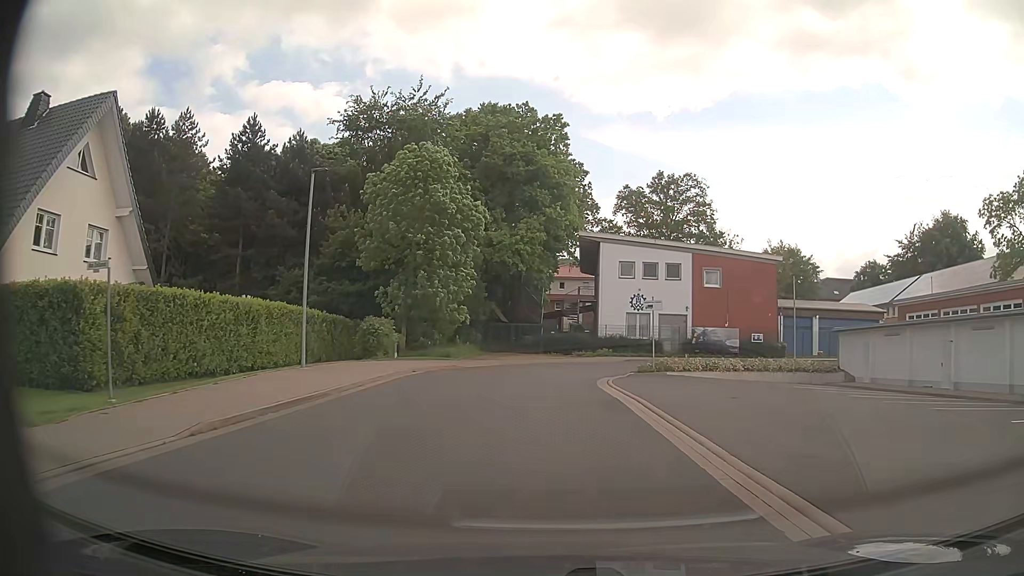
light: Day
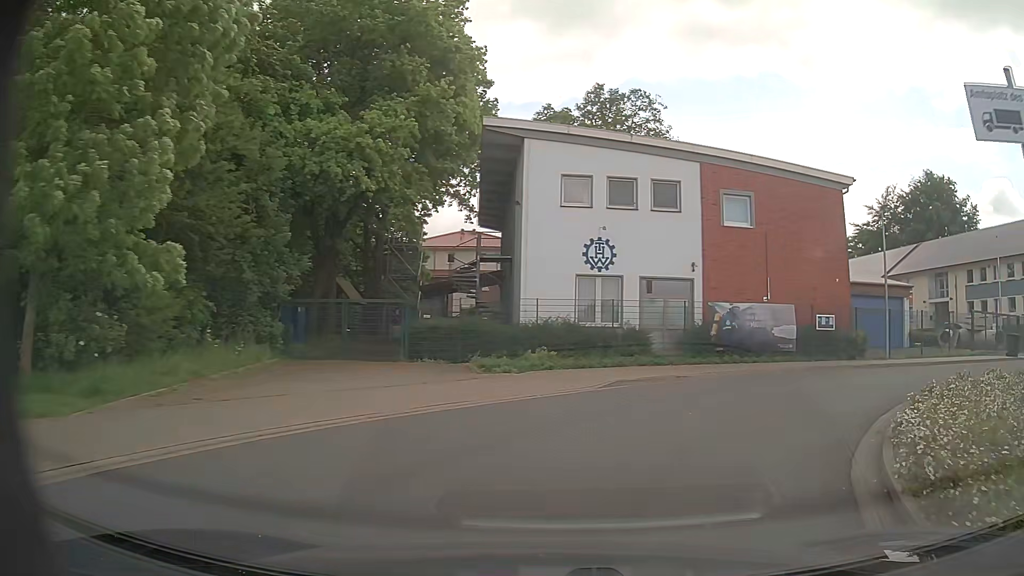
(+0.3, +24.1) m; +9°
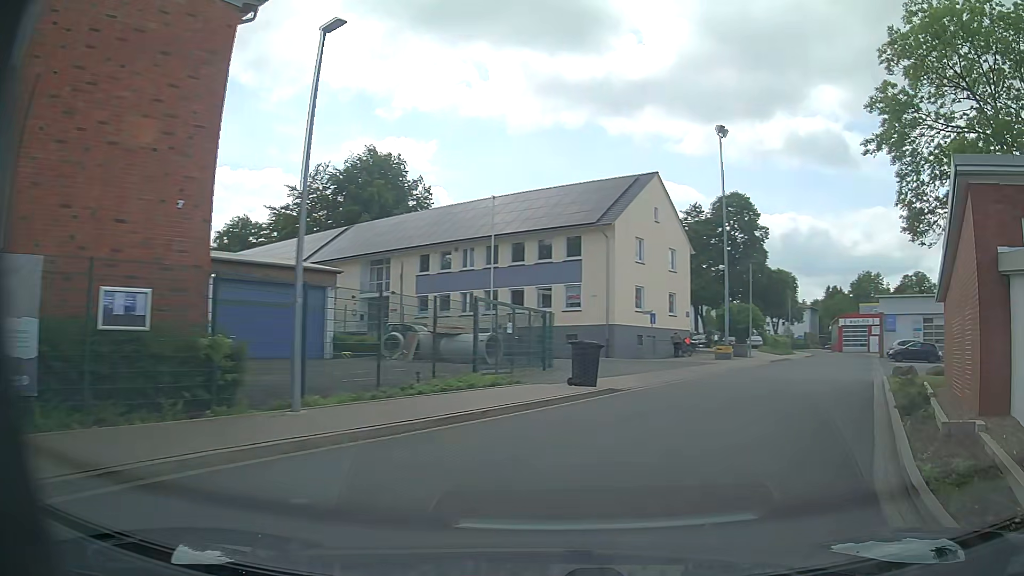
(+6.7, +15.6) m; +49°
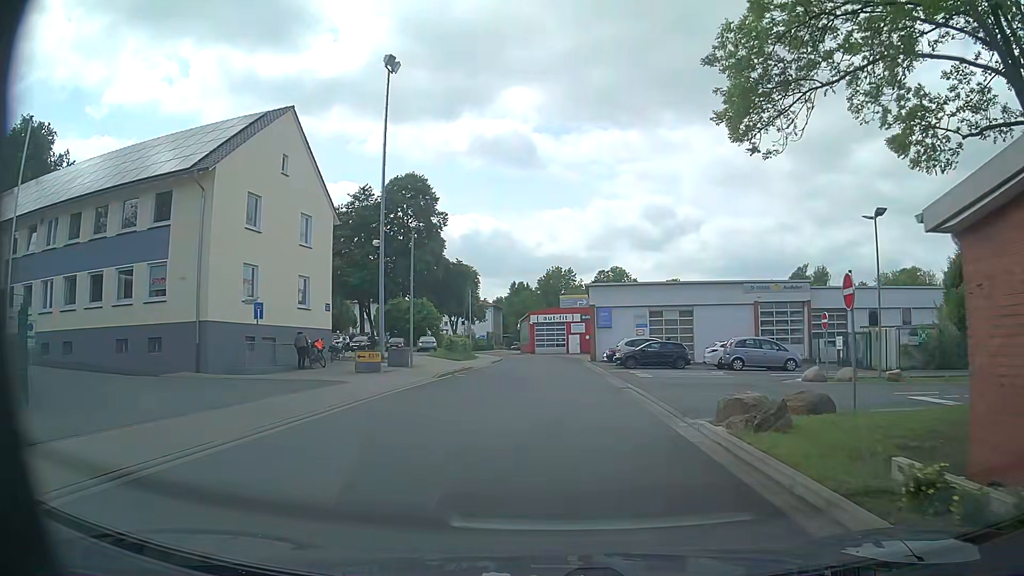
(+4.0, +12.8) m; +28°
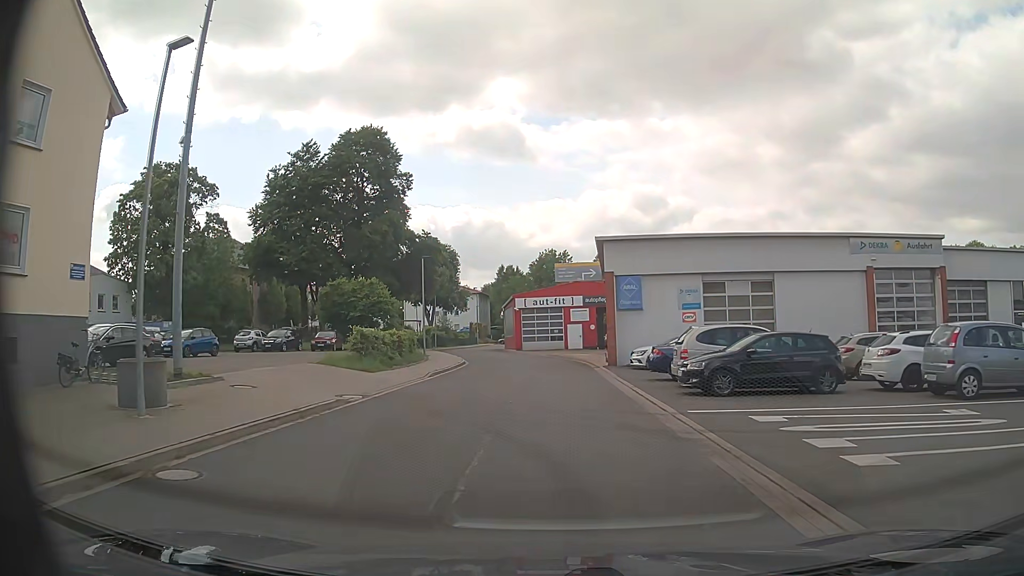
(+0.2, +19.7) m; -1°
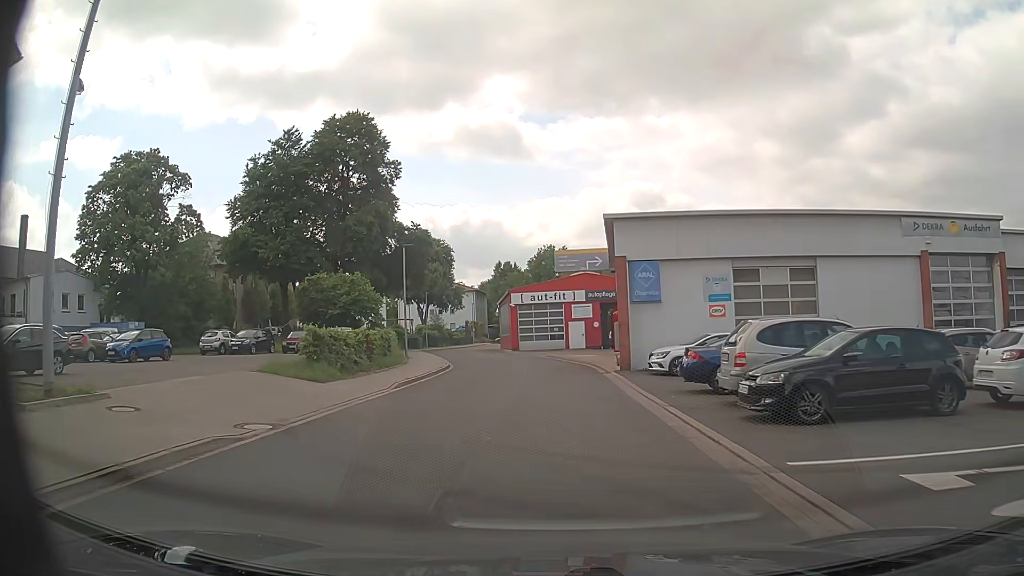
(+0.1, +5.1) m; +1°
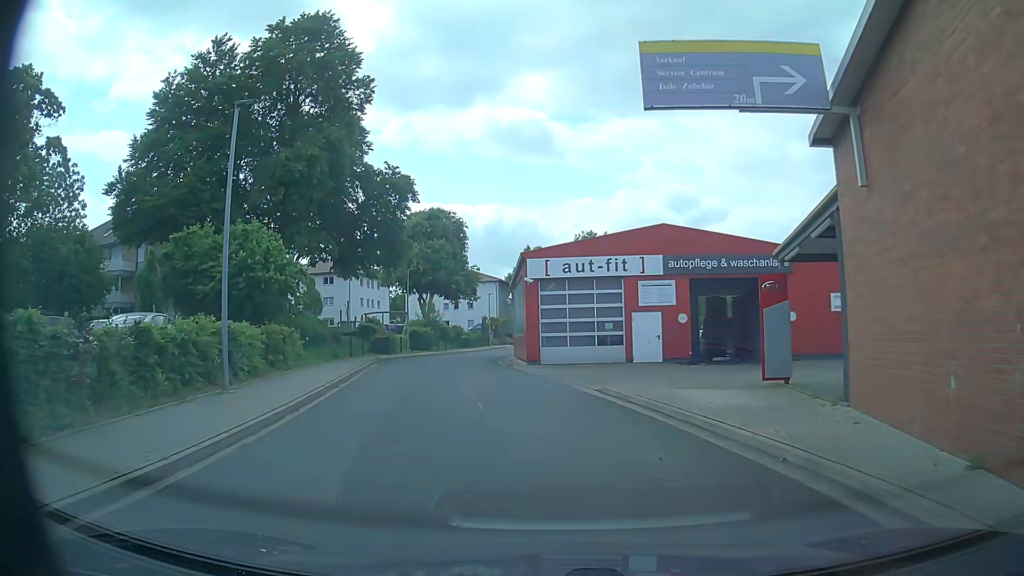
(-0.6, +23.2) m; -4°
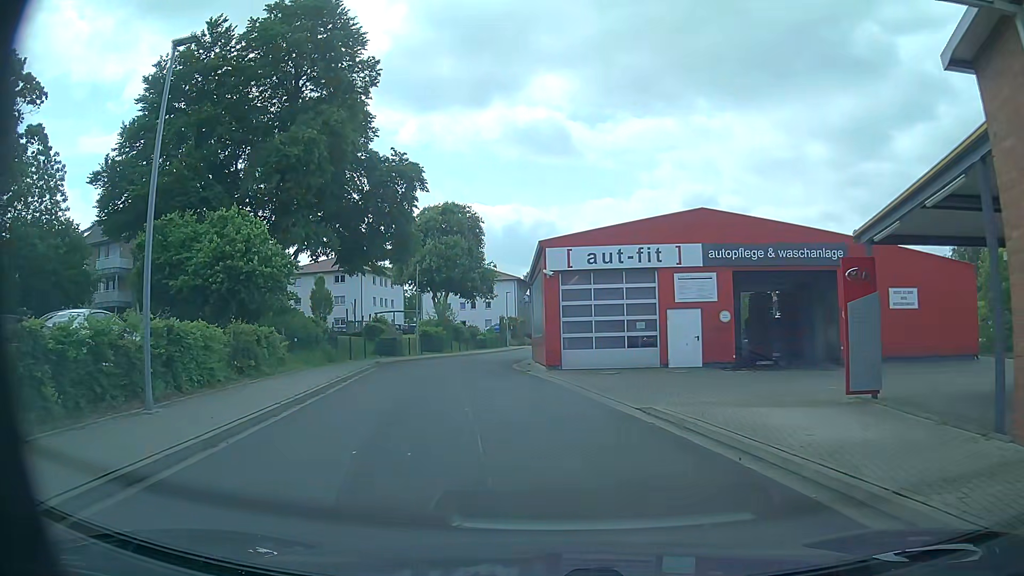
(0.0, +3.6) m; -1°
